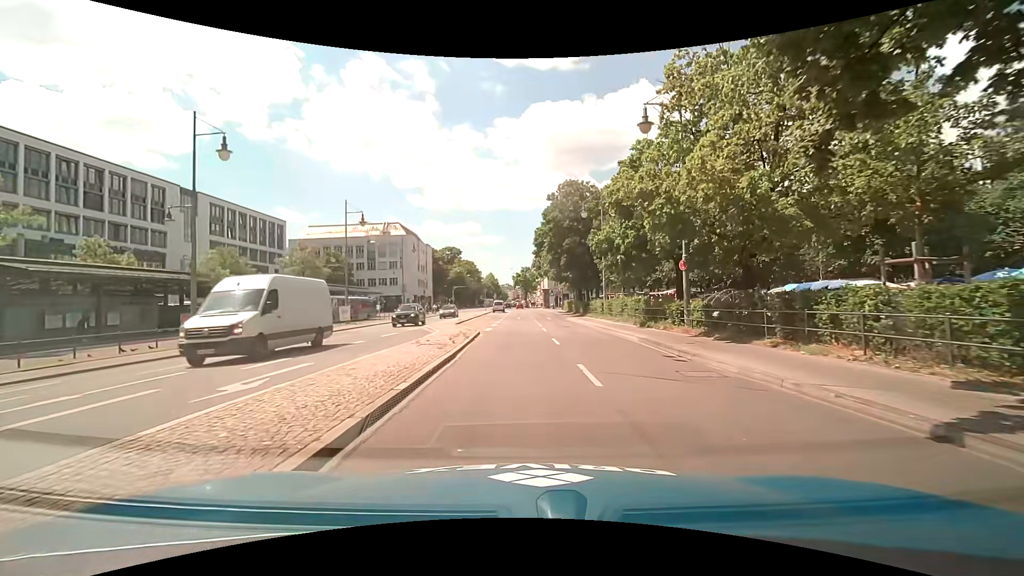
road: secondary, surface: asphalt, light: Day
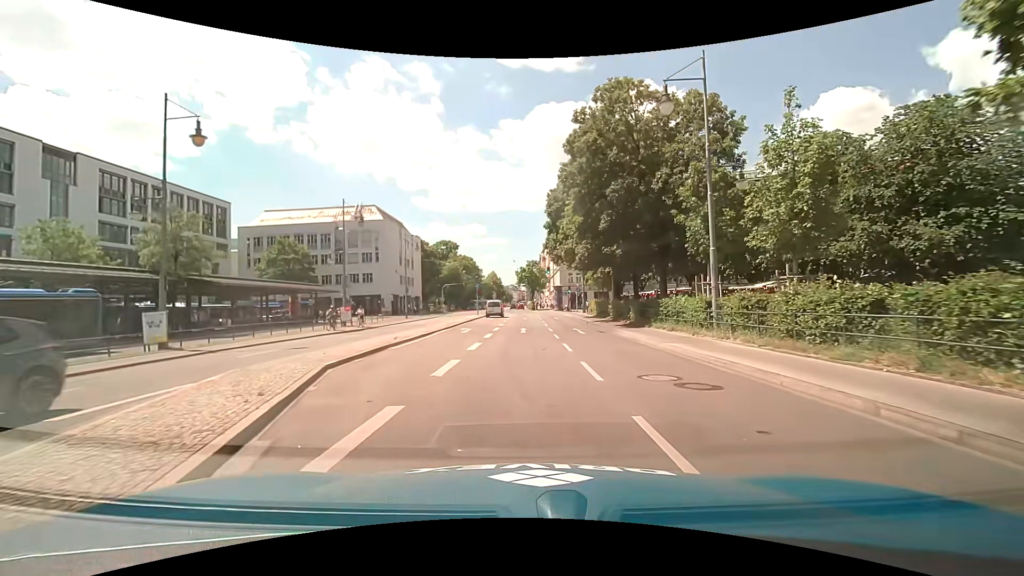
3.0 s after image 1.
(-0.7, +23.2) m; -2°
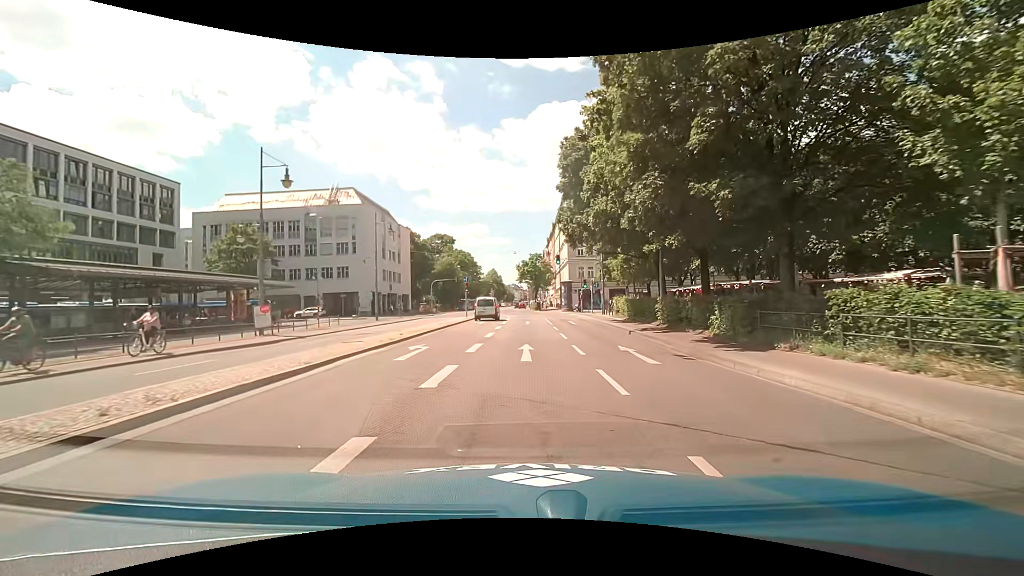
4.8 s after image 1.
(0.0, +13.7) m; 0°
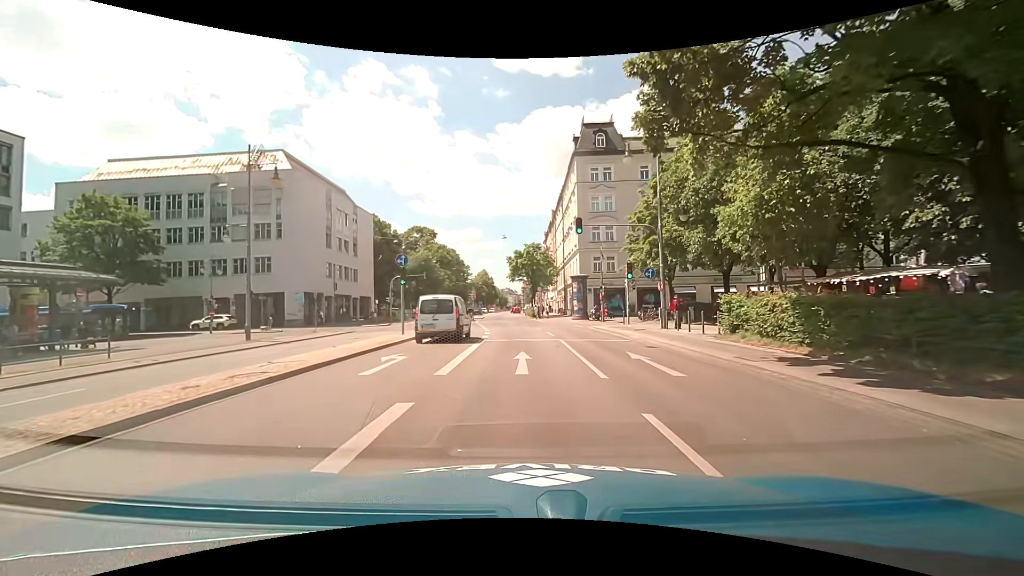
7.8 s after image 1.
(+0.1, +22.4) m; 0°
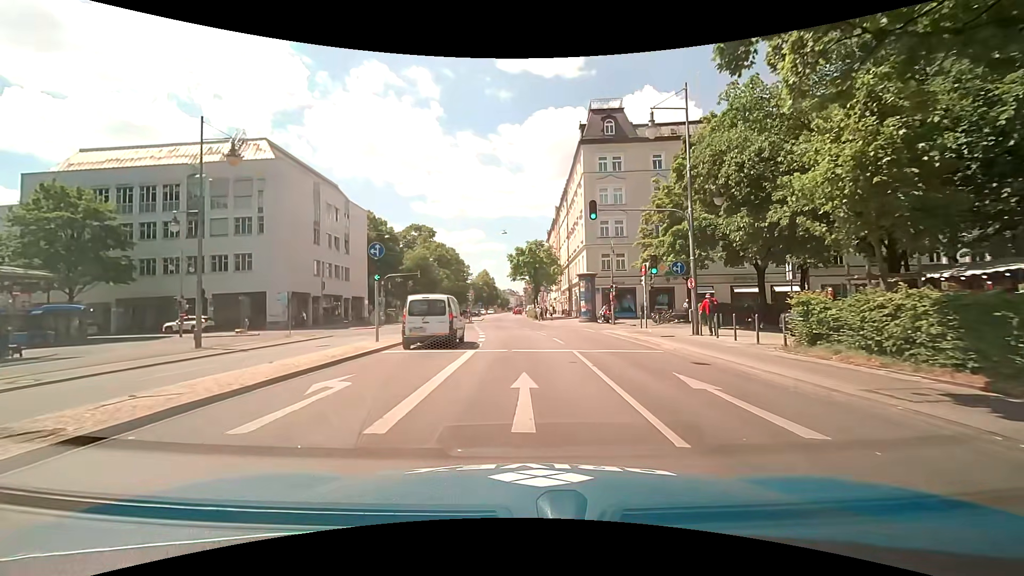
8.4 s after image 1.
(0.0, +4.4) m; +2°
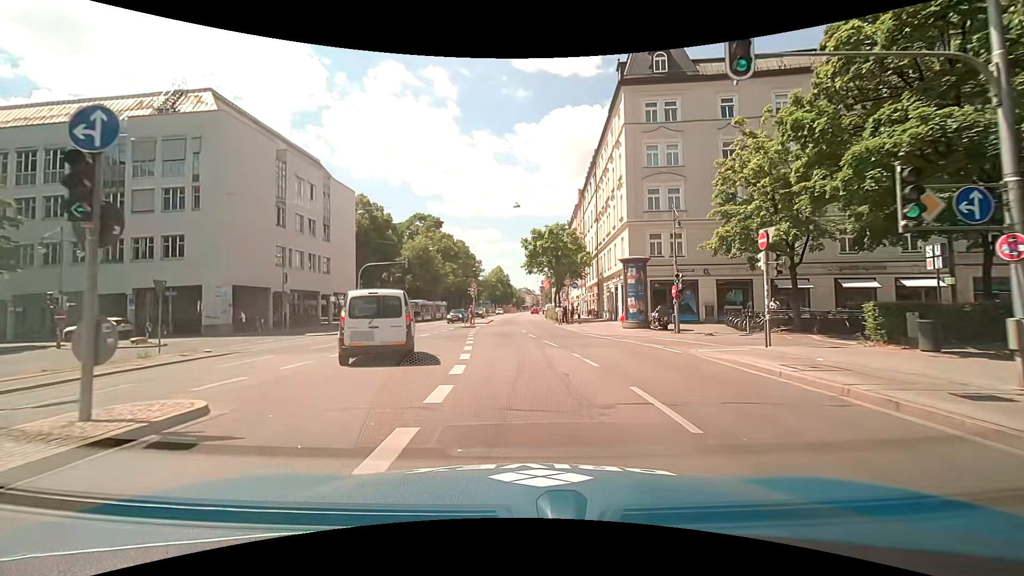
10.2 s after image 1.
(-0.5, +13.3) m; -4°
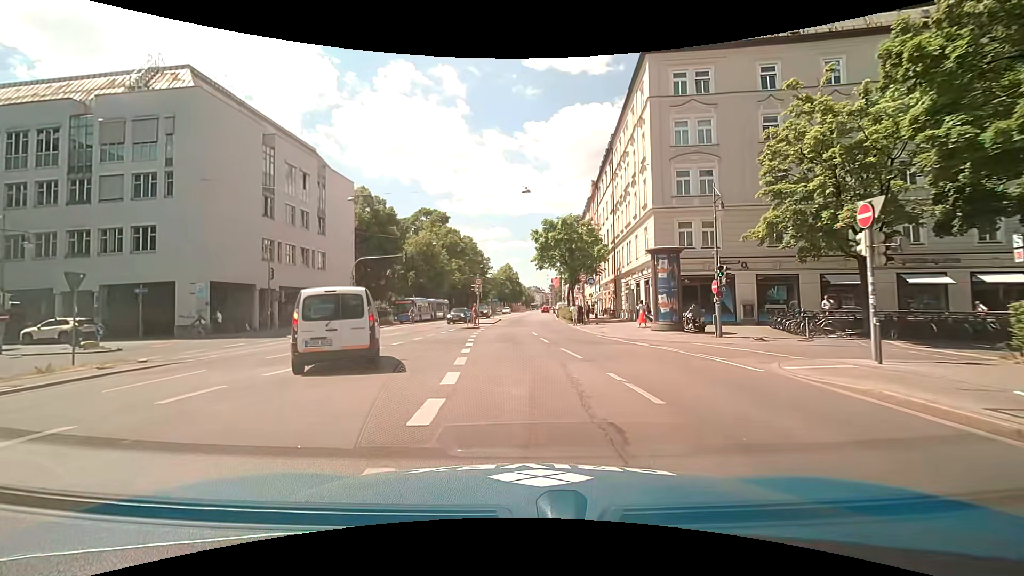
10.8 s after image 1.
(0.0, +4.5) m; -1°
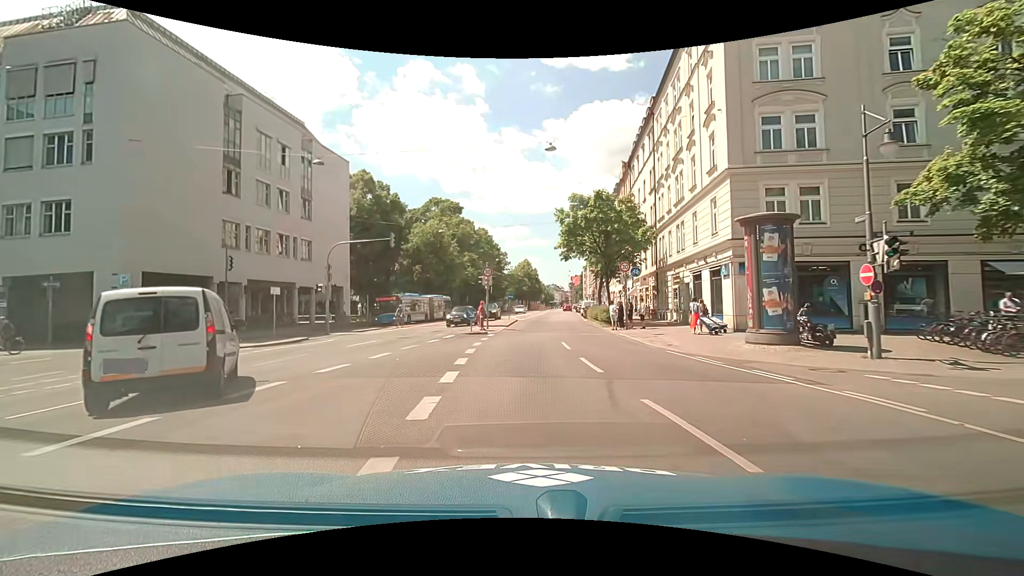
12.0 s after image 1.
(-0.1, +8.9) m; -2°
(0, +10) (0, +20) (+1, +30) (+2, +40) (+3, +50) (+4, +60) (+5, +70) (+6, +80) (+7, +90) (+8, +100) m
